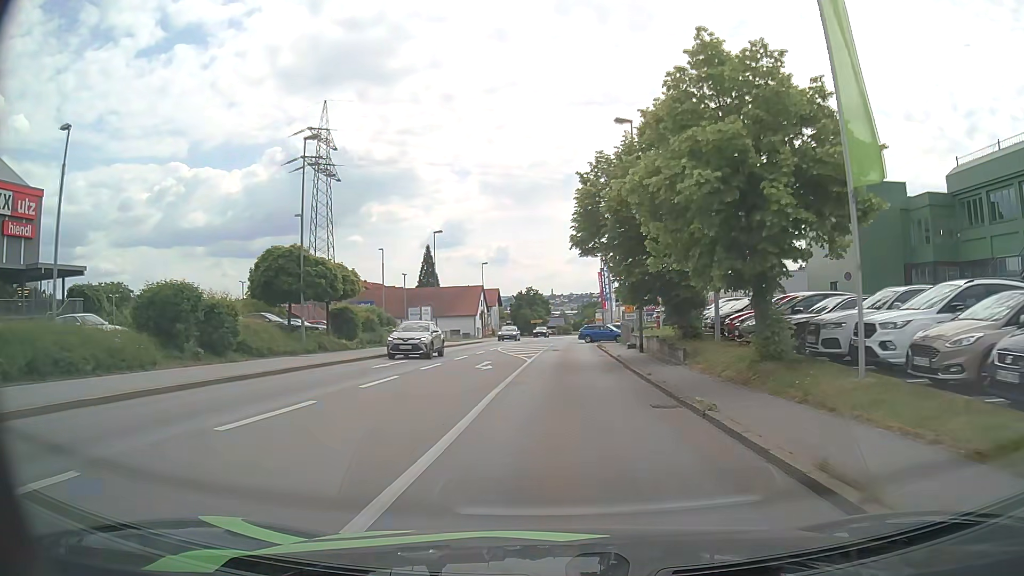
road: tertiary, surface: asphalt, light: Day
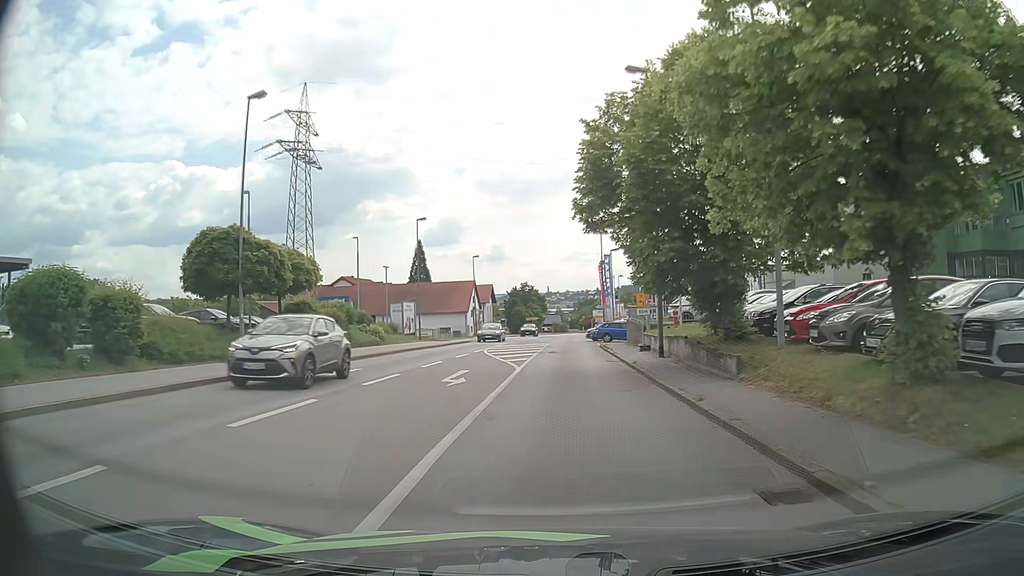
(0.0, +6.1) m; 0°
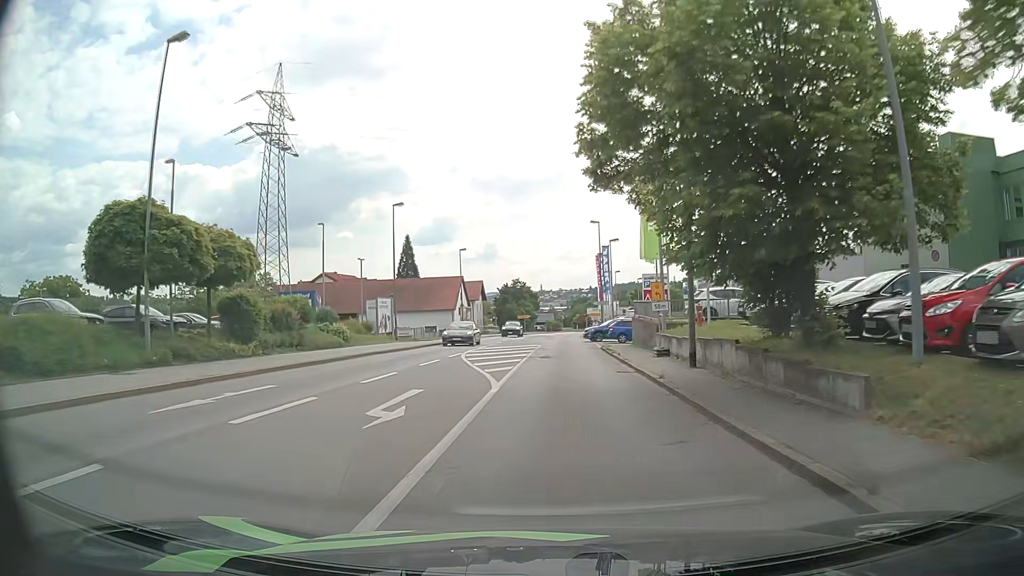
(0.0, +6.1) m; 0°
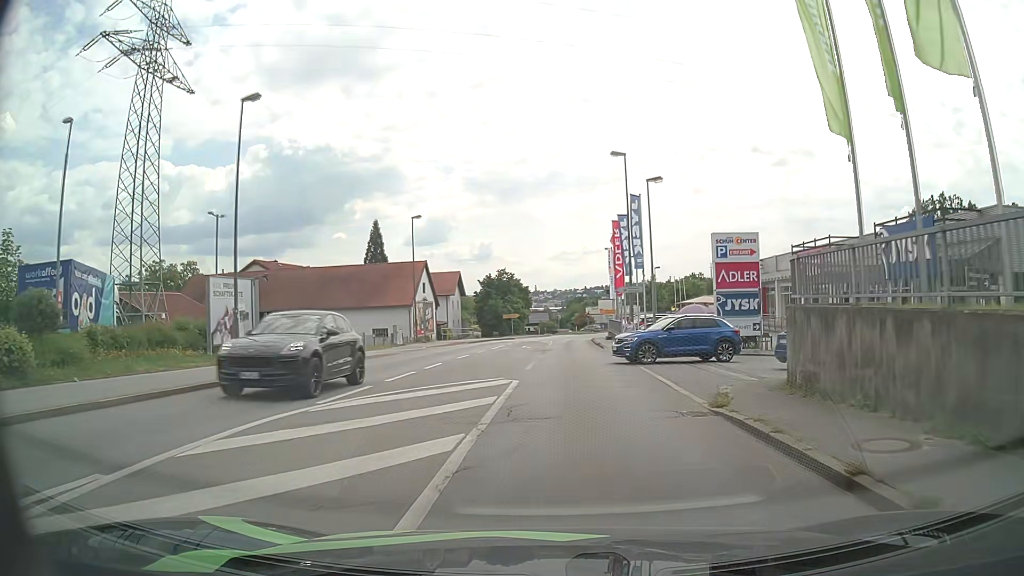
(+0.1, +24.4) m; +1°
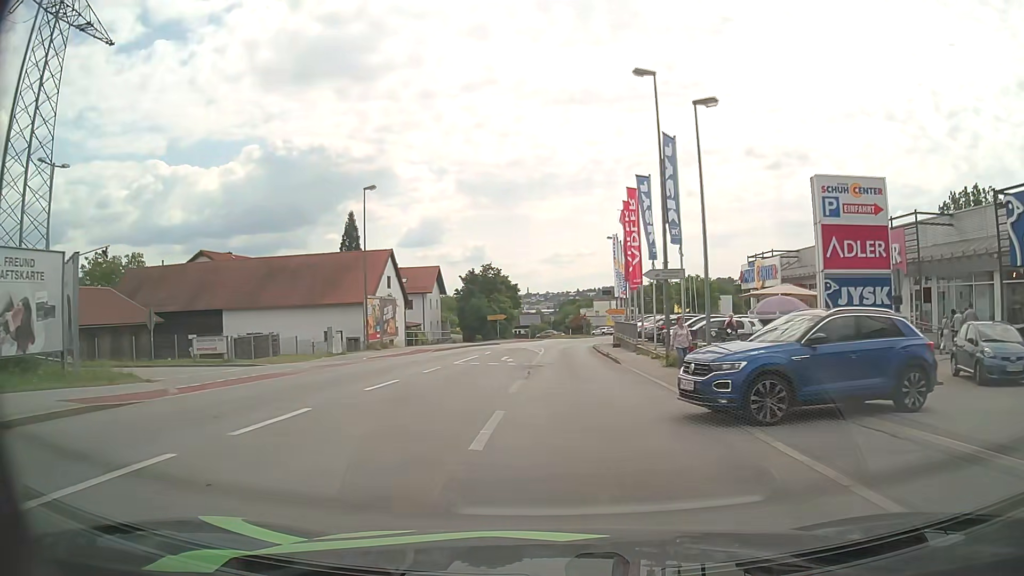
(0.0, +12.3) m; 0°
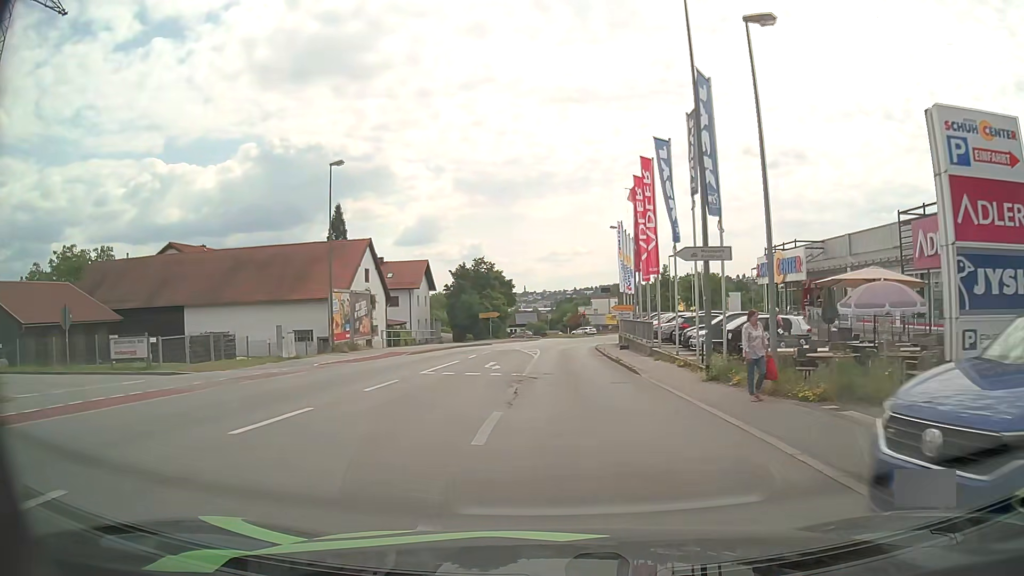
(0.0, +6.2) m; +1°
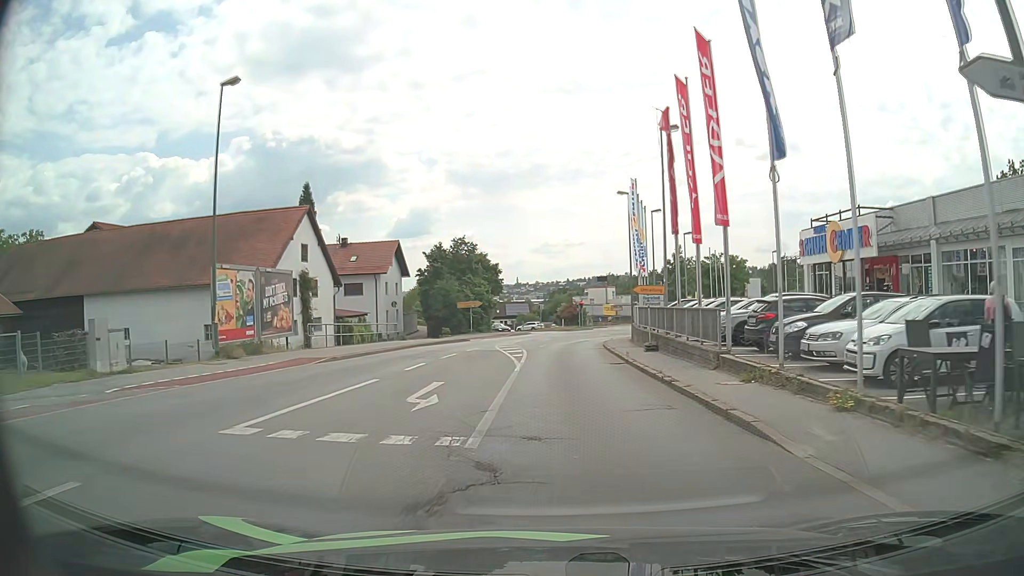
(-0.1, +12.2) m; 0°
(0, +10) (0, +20) (+1, +30) (+1, +40) (+2, +50) (+5, +60) (+8, +69) (+12, +78) (+17, +87) (+23, +95) m
